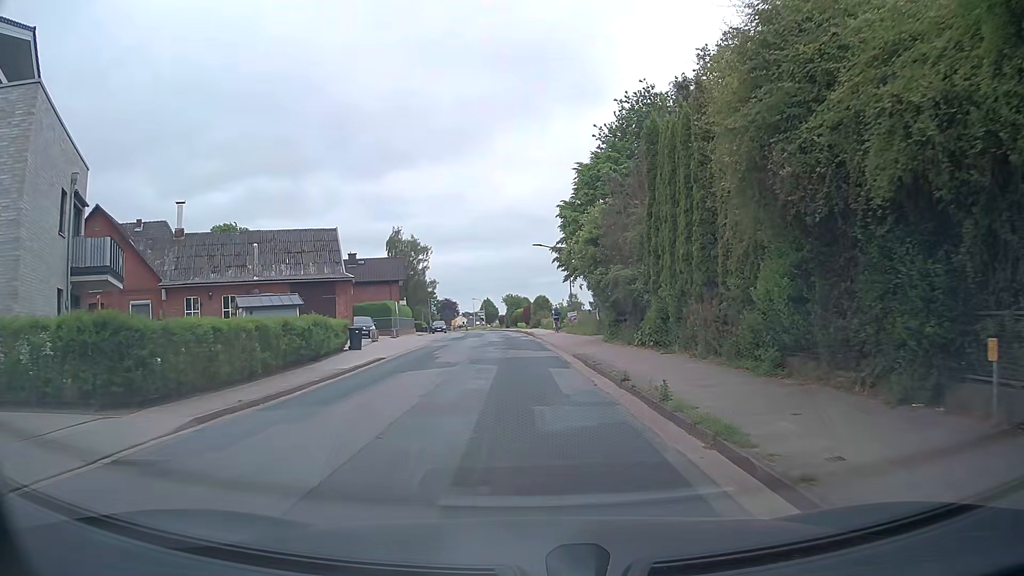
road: tertiary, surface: asphalt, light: Day
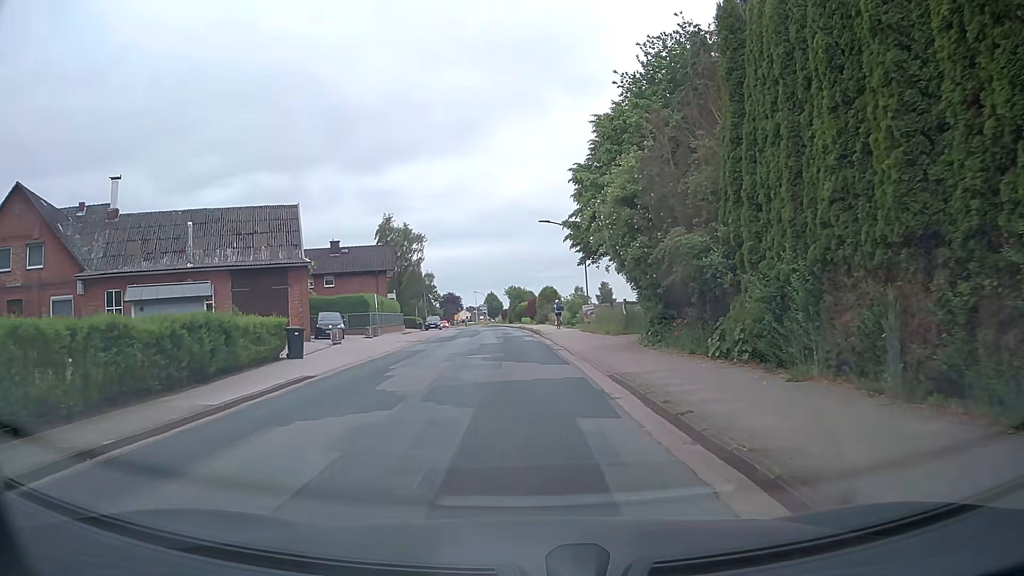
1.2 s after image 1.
(-0.1, +9.0) m; -1°
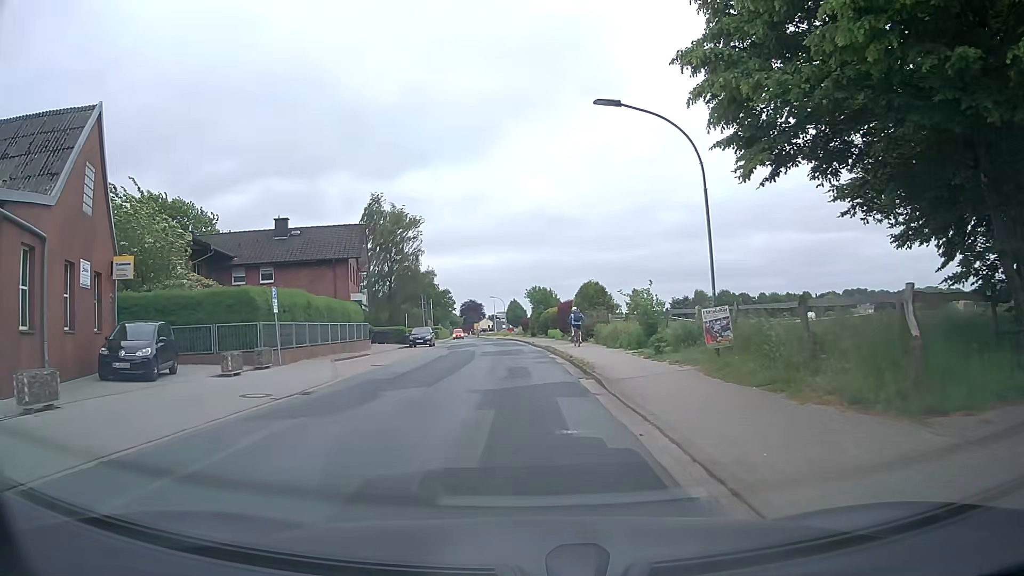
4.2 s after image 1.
(-0.3, +21.8) m; -1°
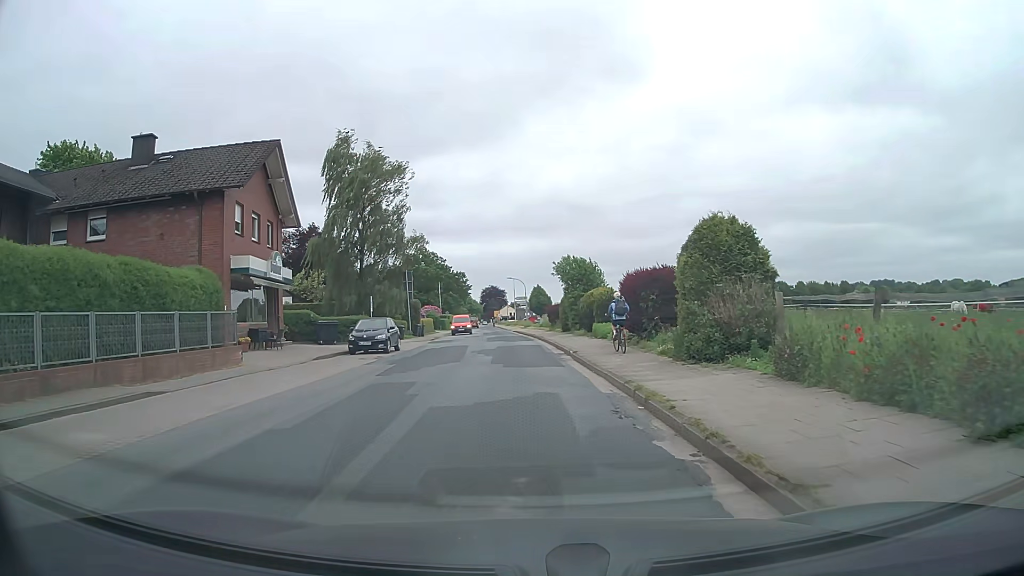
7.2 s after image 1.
(-0.5, +22.0) m; -2°
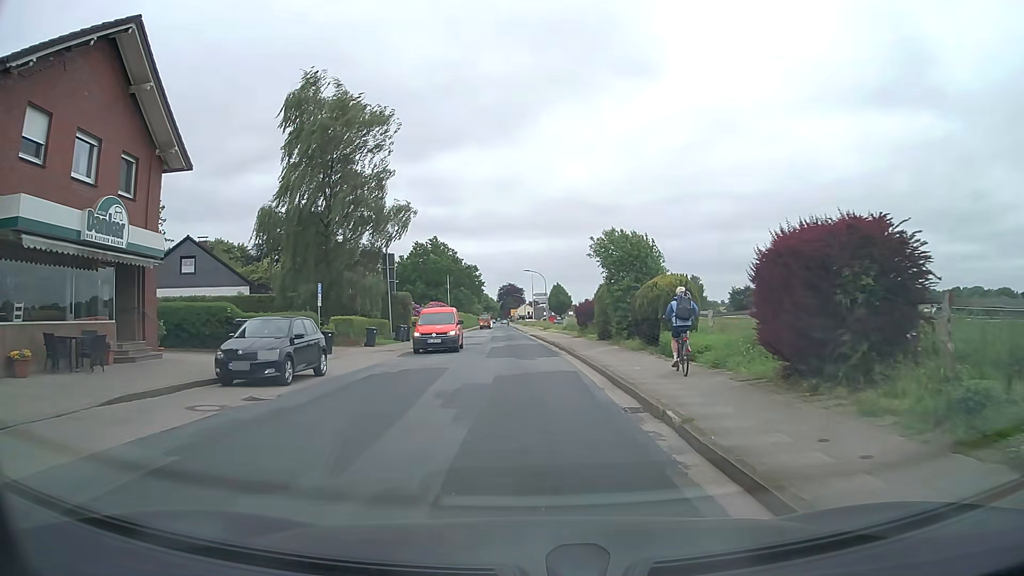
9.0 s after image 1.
(-0.3, +13.5) m; -2°
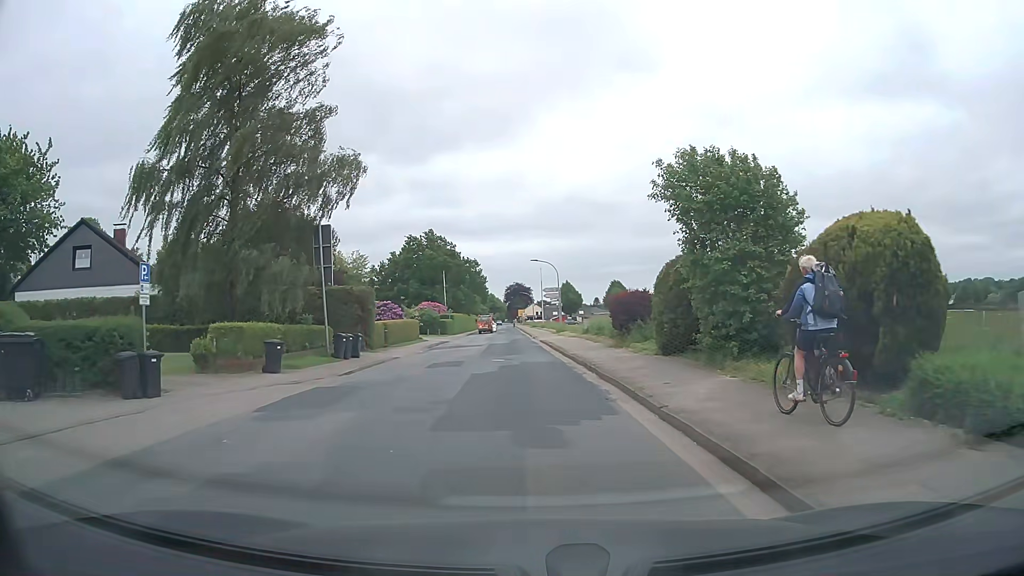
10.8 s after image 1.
(-0.1, +13.8) m; -1°
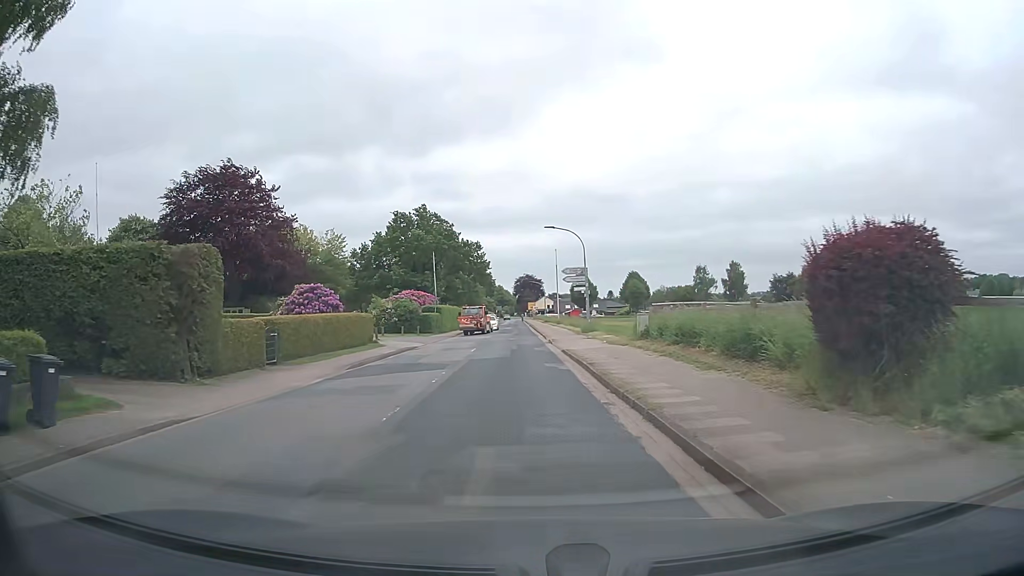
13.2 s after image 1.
(-0.2, +18.9) m; -1°
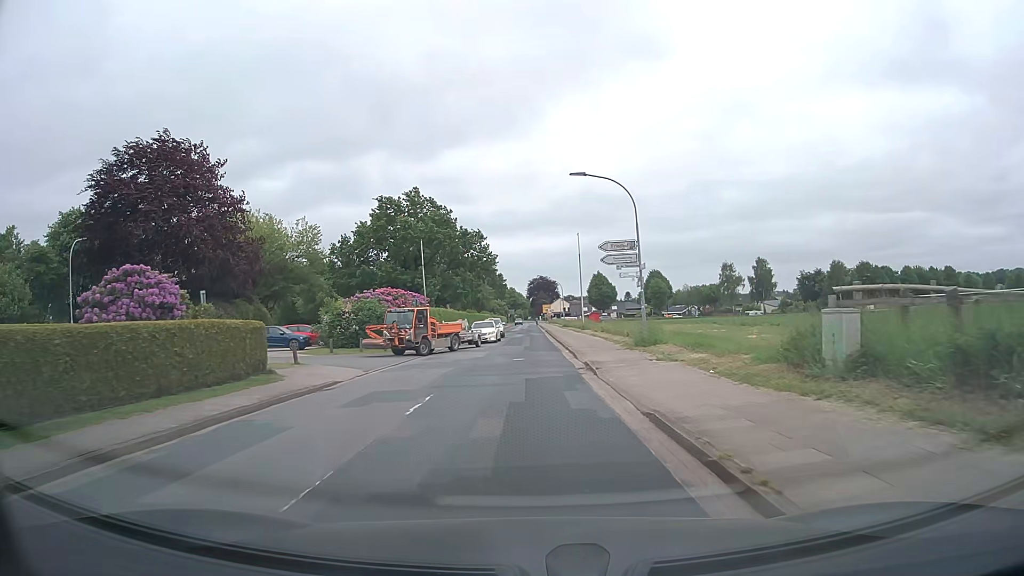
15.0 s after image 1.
(-0.1, +16.3) m; -1°
(0, +10) (0, +20) (0, +30) (0, +40) (0, +50) (0, +60) (0, +70) (0, +80) (0, +90) (0, +100) m
